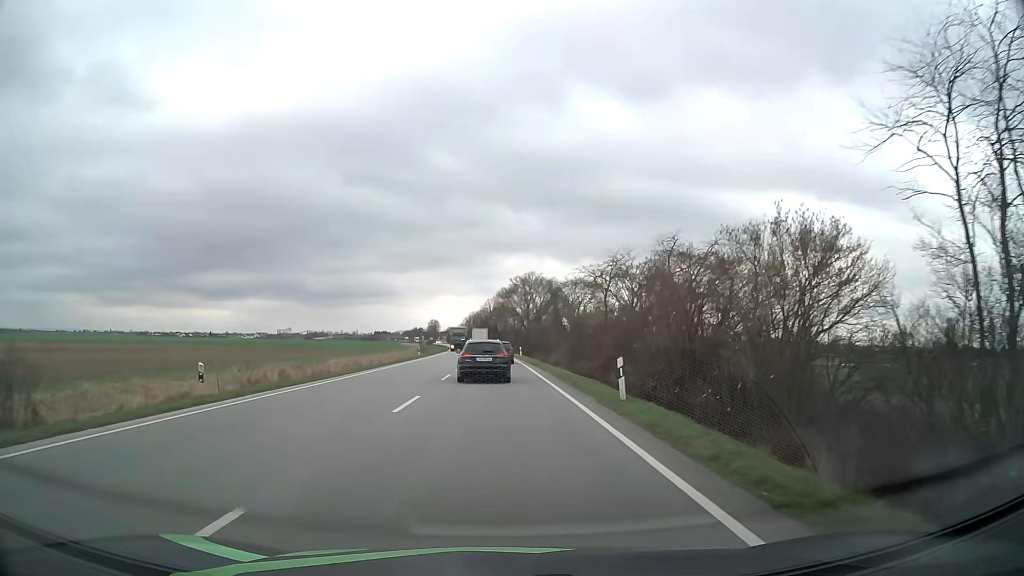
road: primary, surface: asphalt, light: Day
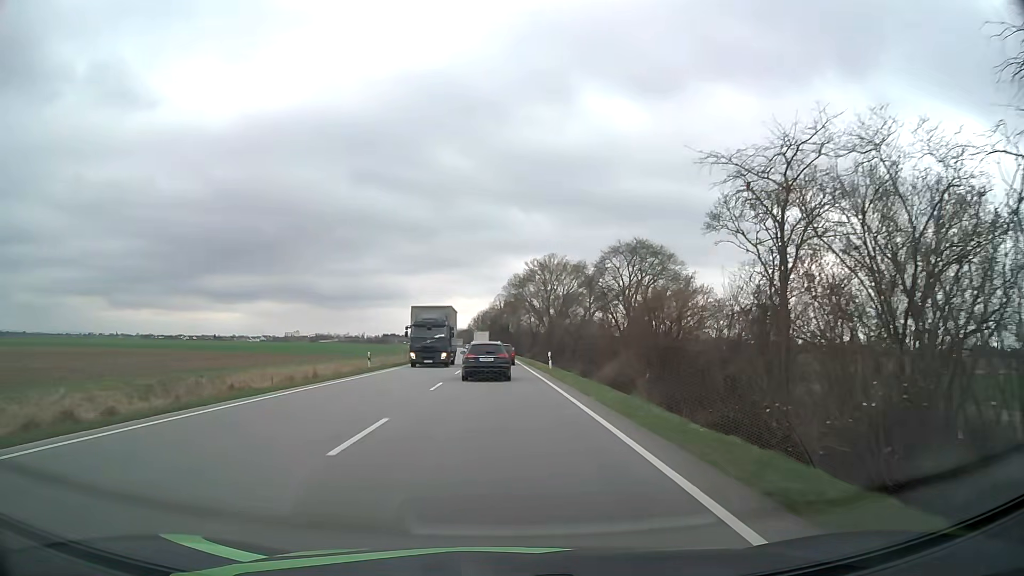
(-0.2, +28.8) m; -1°
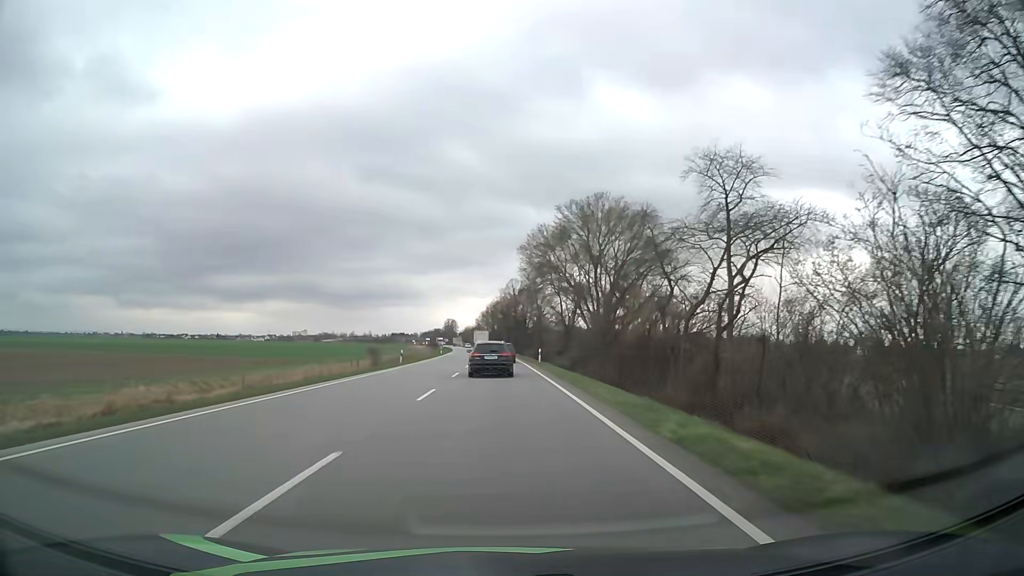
(-0.4, +39.7) m; -1°
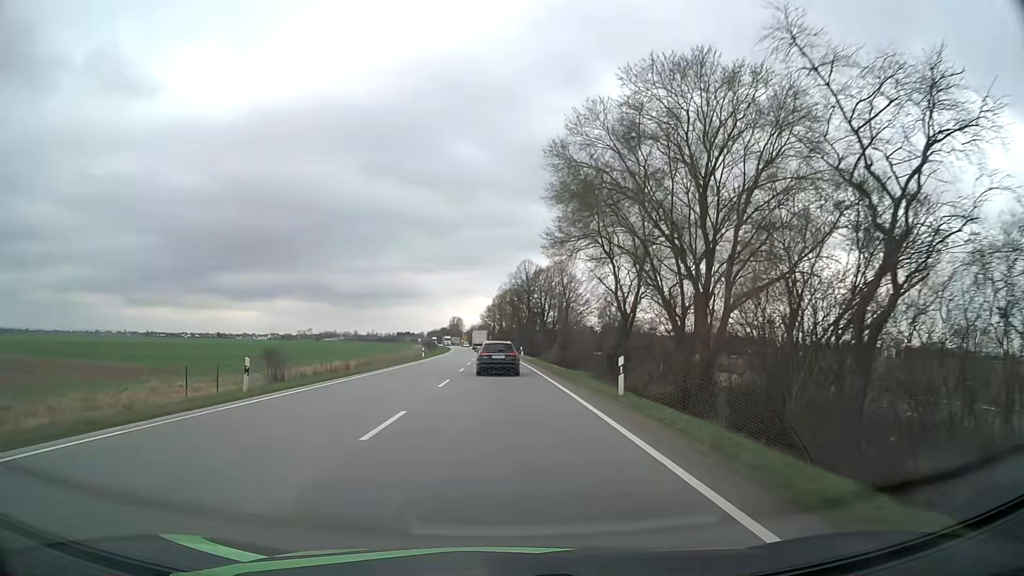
(-0.2, +30.7) m; -1°
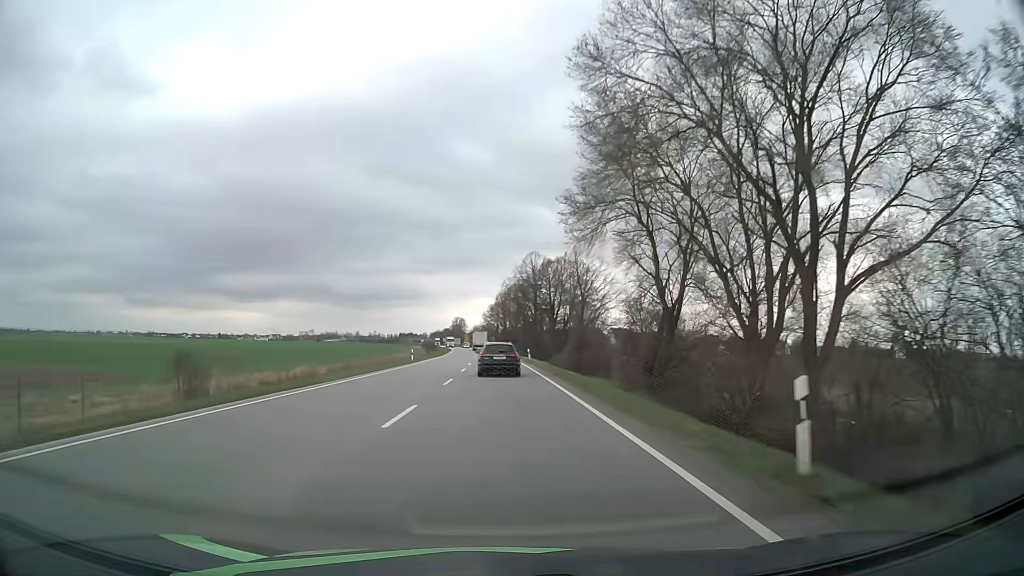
(-0.1, +10.4) m; 0°
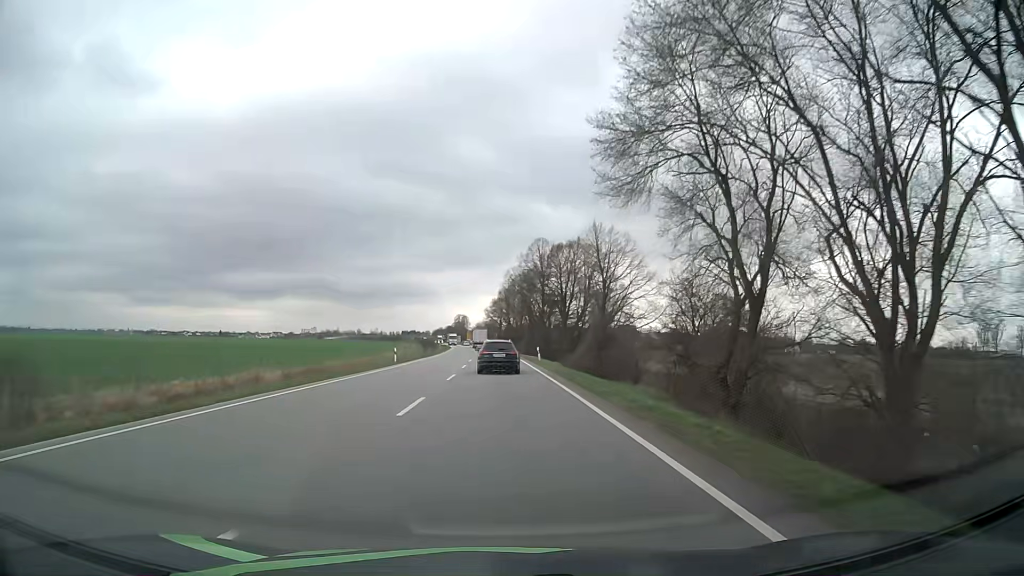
(0.0, +10.5) m; 0°
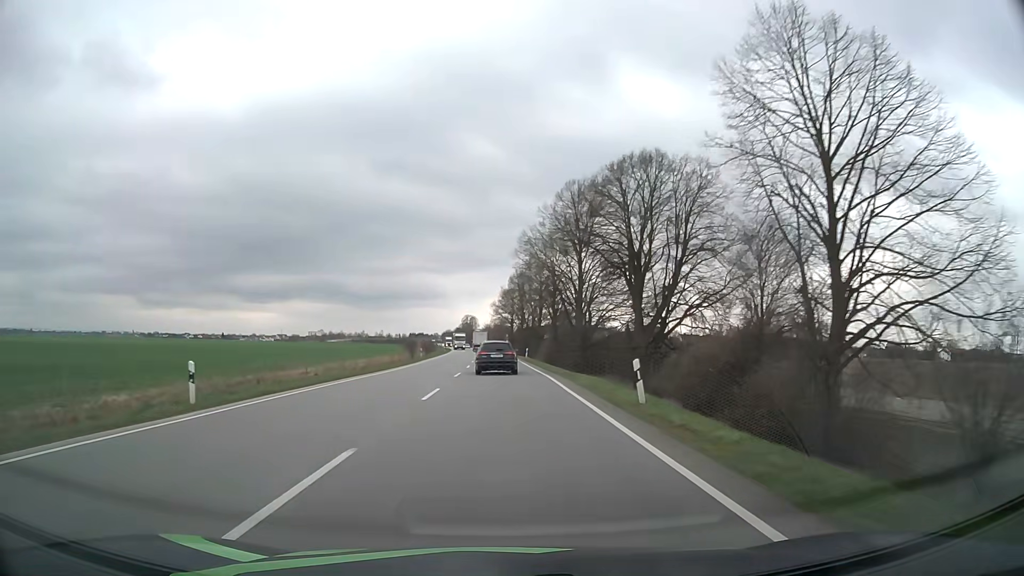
(-0.2, +31.9) m; -1°
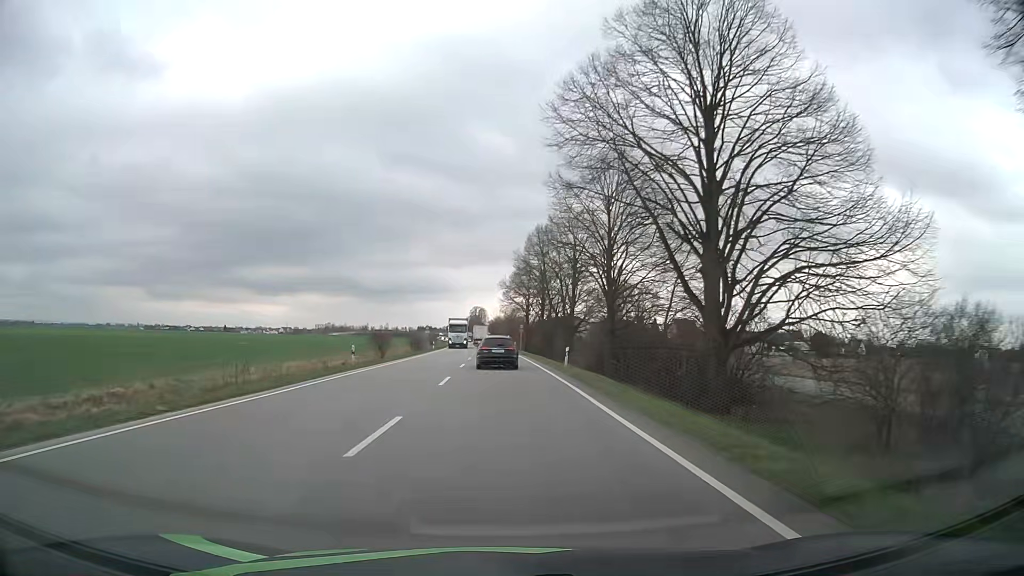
(-0.3, +32.5) m; -1°
(0, +10) (0, +20) (0, +30) (0, +40) (0, +50) (-1, +60) (-1, +70) (-1, +80) (-2, +90) (-2, +100) m
